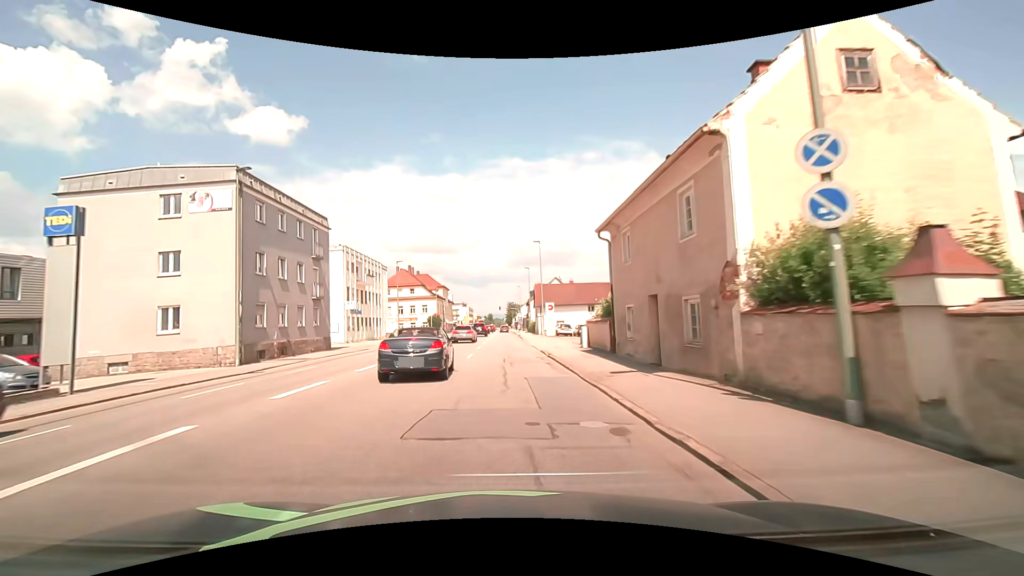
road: tertiary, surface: asphalt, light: Day
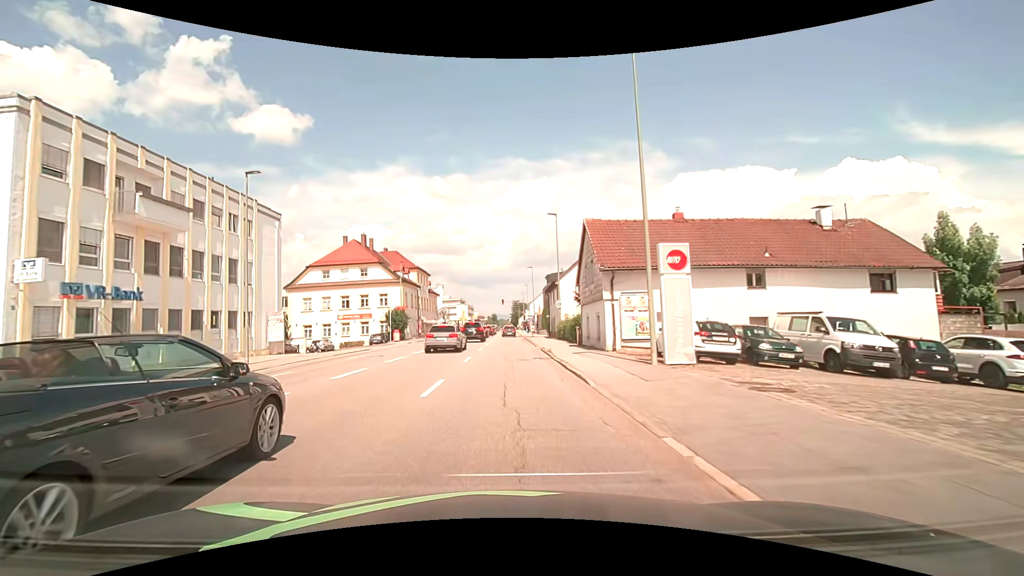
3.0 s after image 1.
(-0.4, +38.2) m; -1°
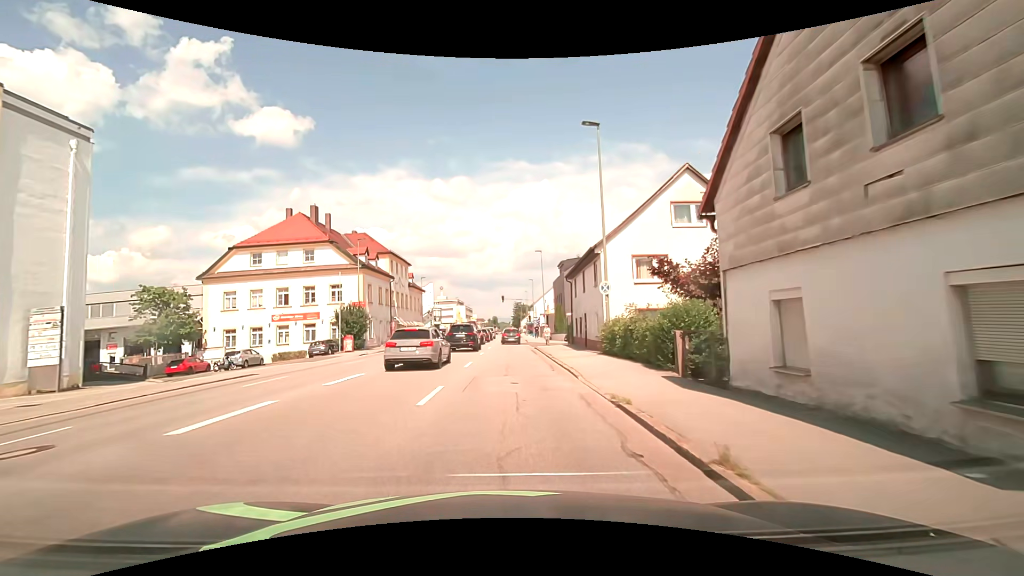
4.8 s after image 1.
(0.0, +18.6) m; 0°
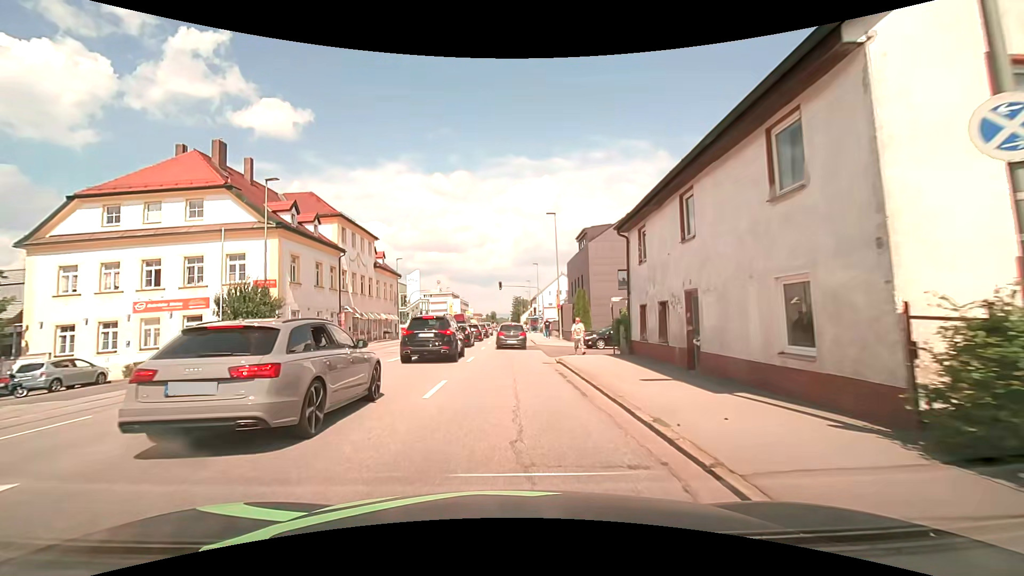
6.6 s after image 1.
(0.0, +17.3) m; 0°
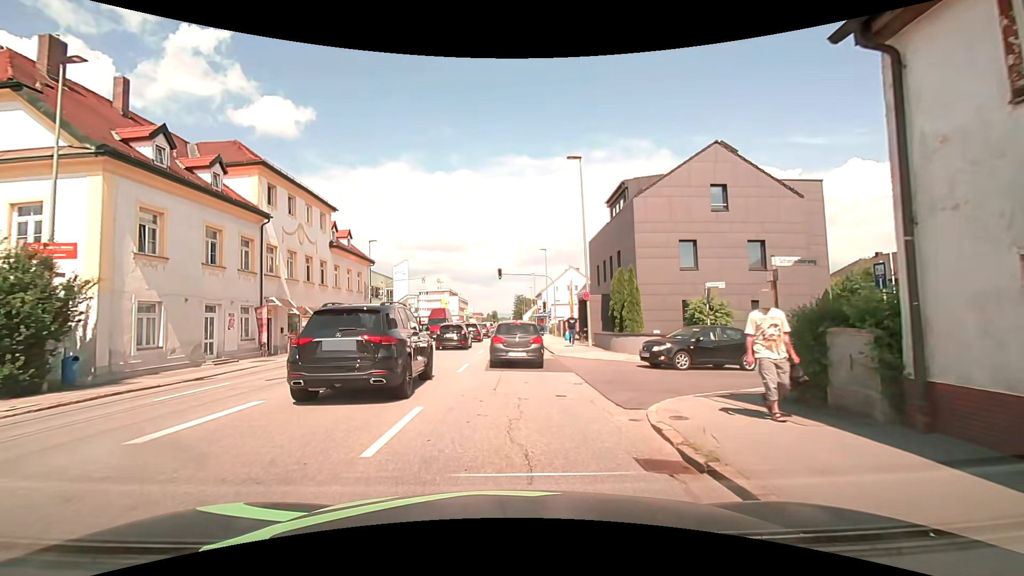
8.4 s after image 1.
(0.0, +13.0) m; 0°
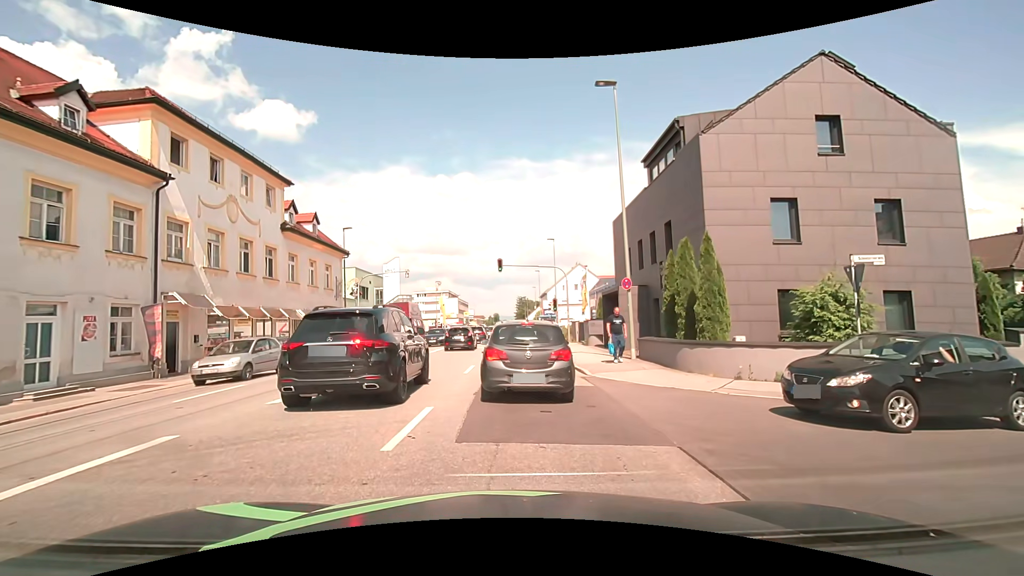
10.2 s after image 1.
(-0.1, +8.3) m; 0°
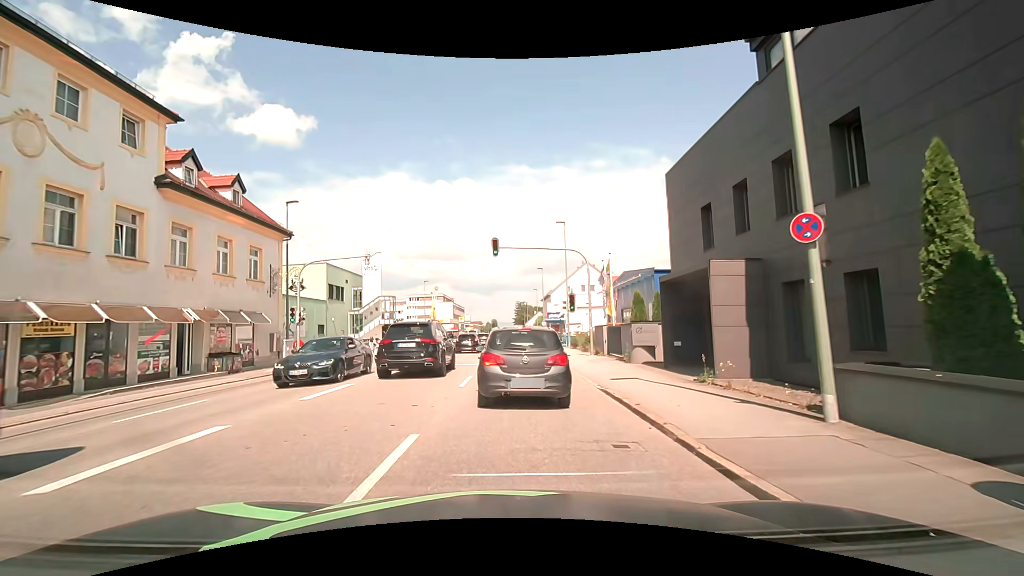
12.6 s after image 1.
(0.0, +11.1) m; 0°
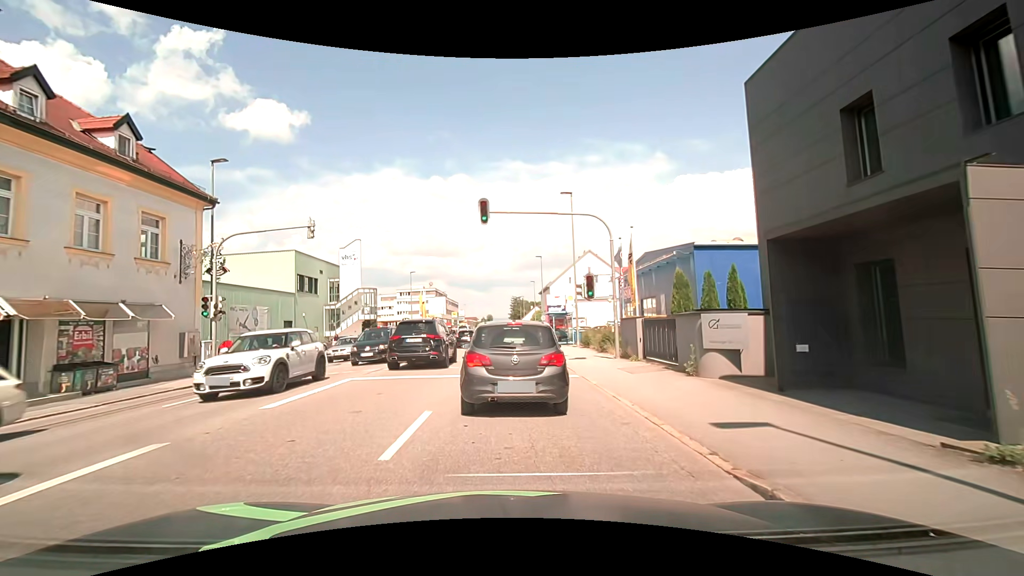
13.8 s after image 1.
(0.0, +7.4) m; 0°
(0, +10) (0, +20) (0, +30) (0, +40) (0, +50) (0, +60) (0, +70) (-1, +80) (-1, +90) (-2, +100) m
